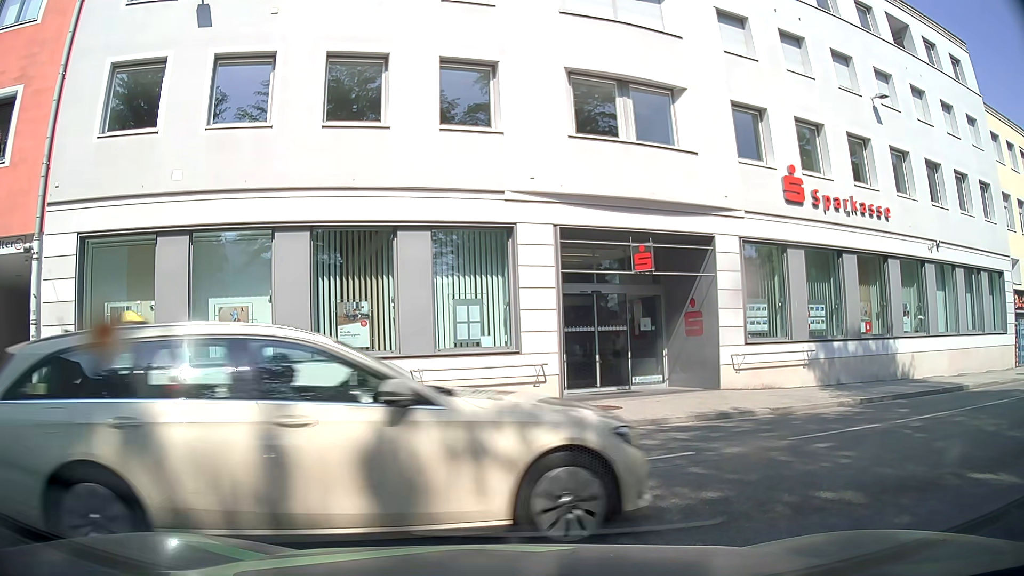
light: Day
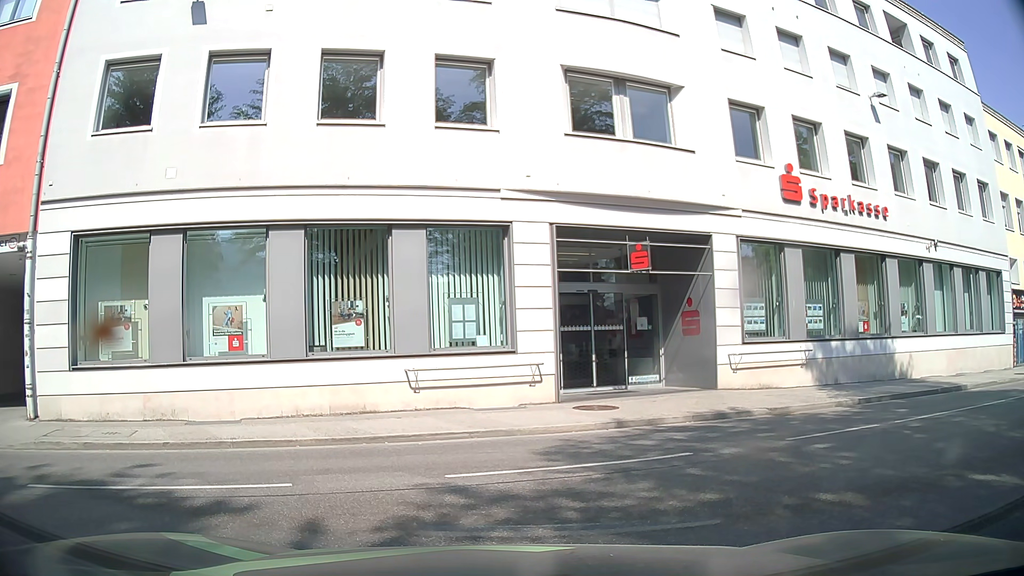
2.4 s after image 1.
(0.0, +0.2) m; 0°
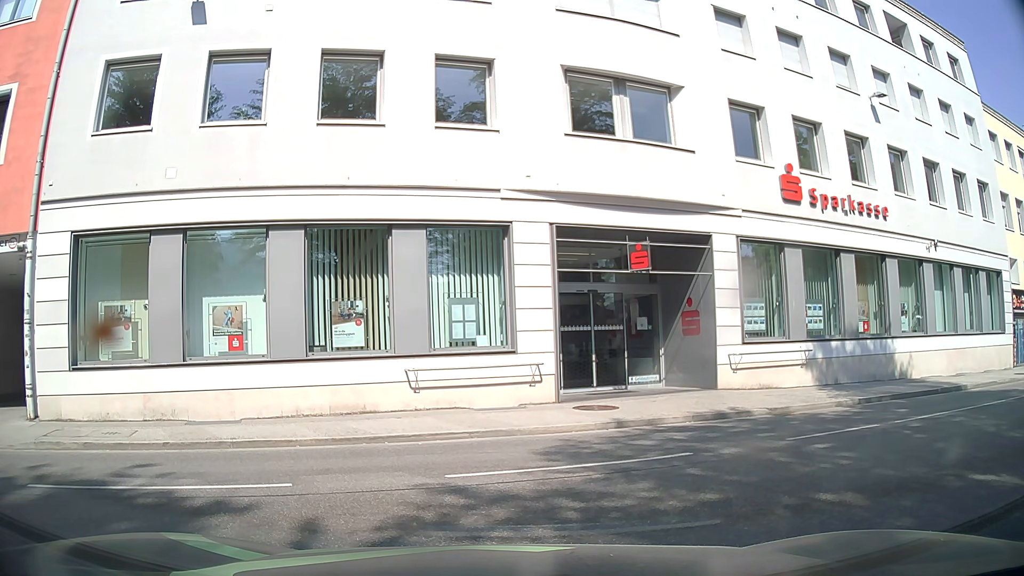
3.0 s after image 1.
(0.0, 0.0) m; 0°
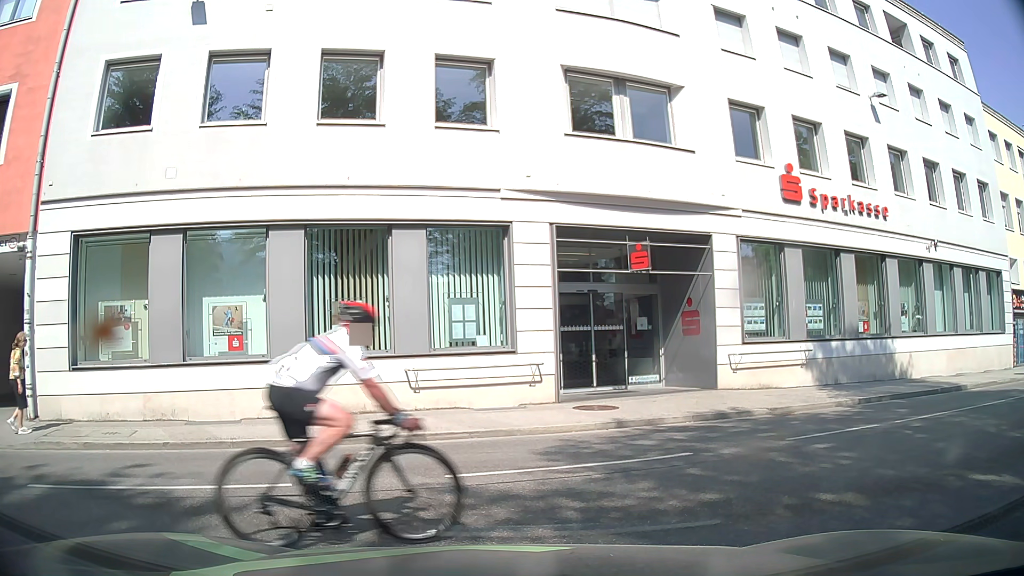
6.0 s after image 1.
(0.0, 0.0) m; 0°
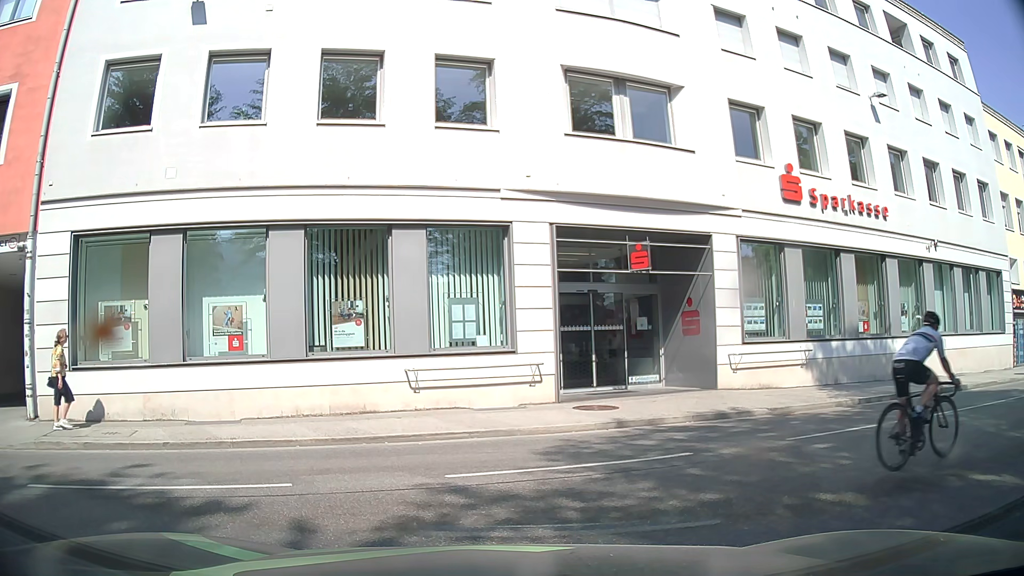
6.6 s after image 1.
(0.0, 0.0) m; 0°
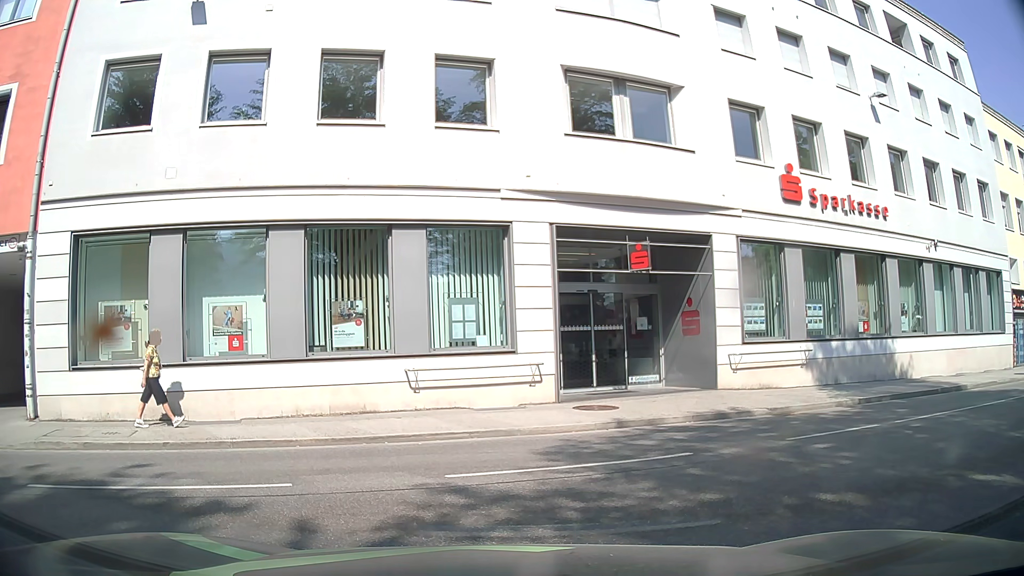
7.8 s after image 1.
(0.0, 0.0) m; 0°
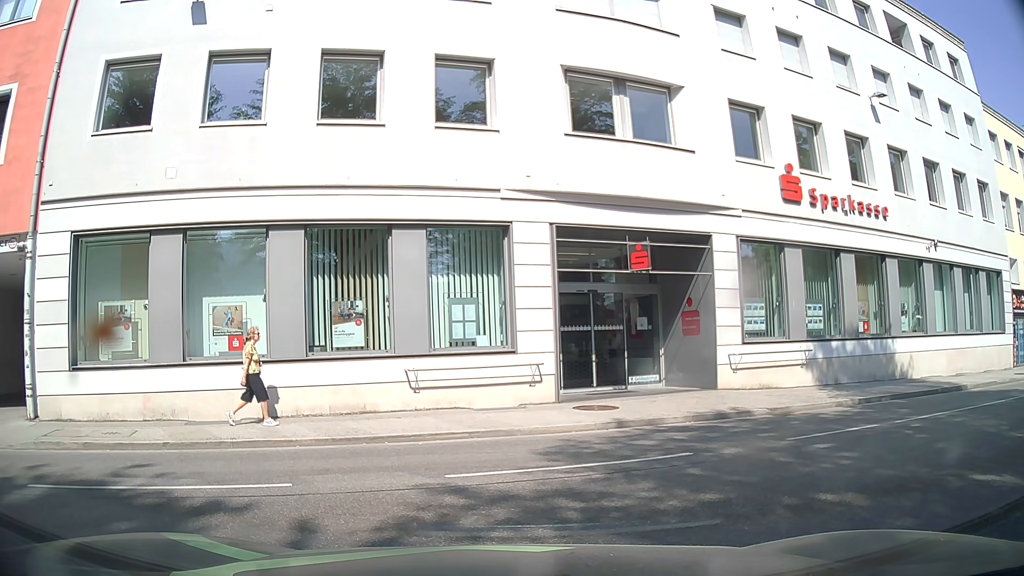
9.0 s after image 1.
(0.0, 0.0) m; 0°
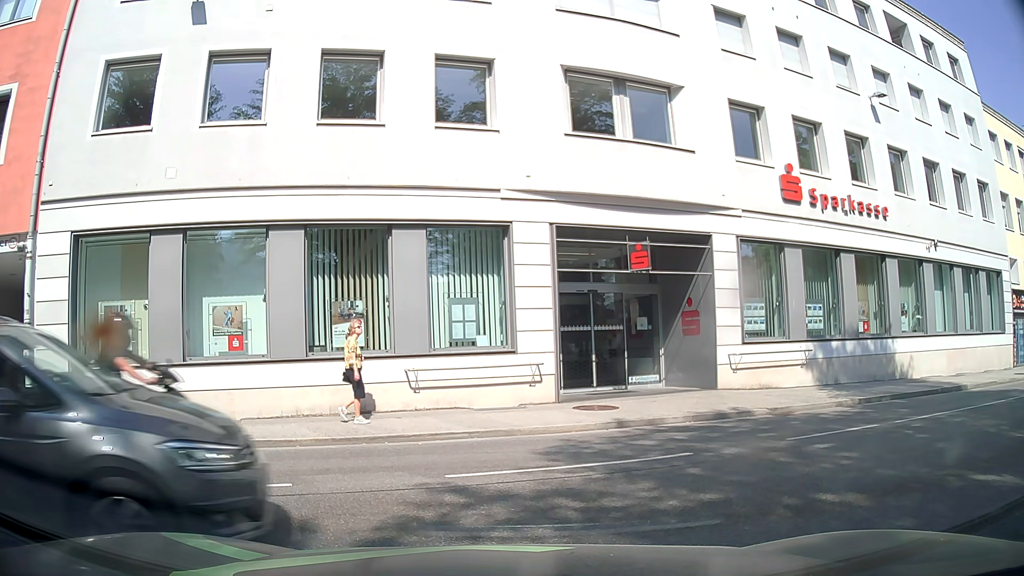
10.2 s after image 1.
(0.0, 0.0) m; 0°
